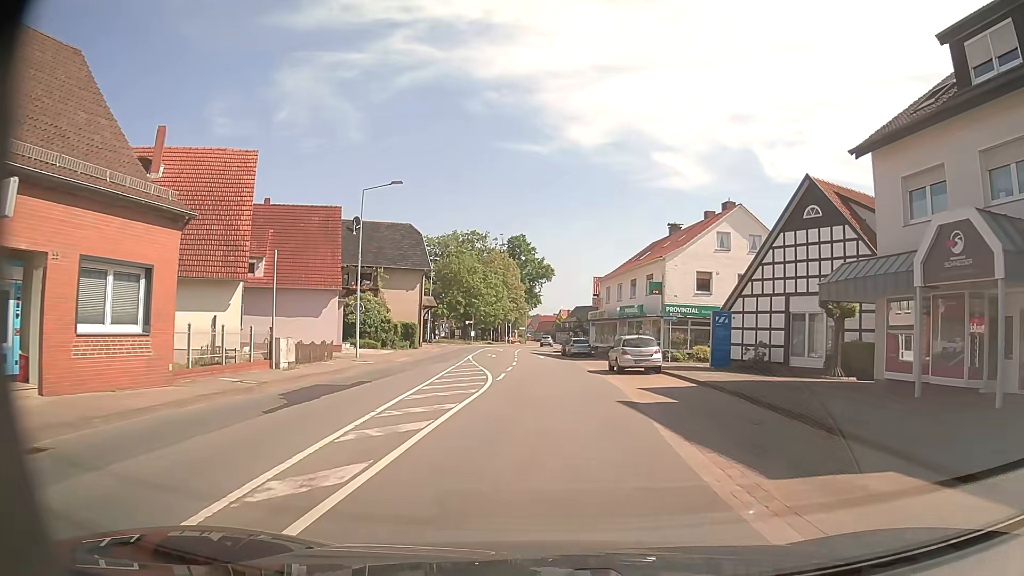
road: secondary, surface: asphalt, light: Day
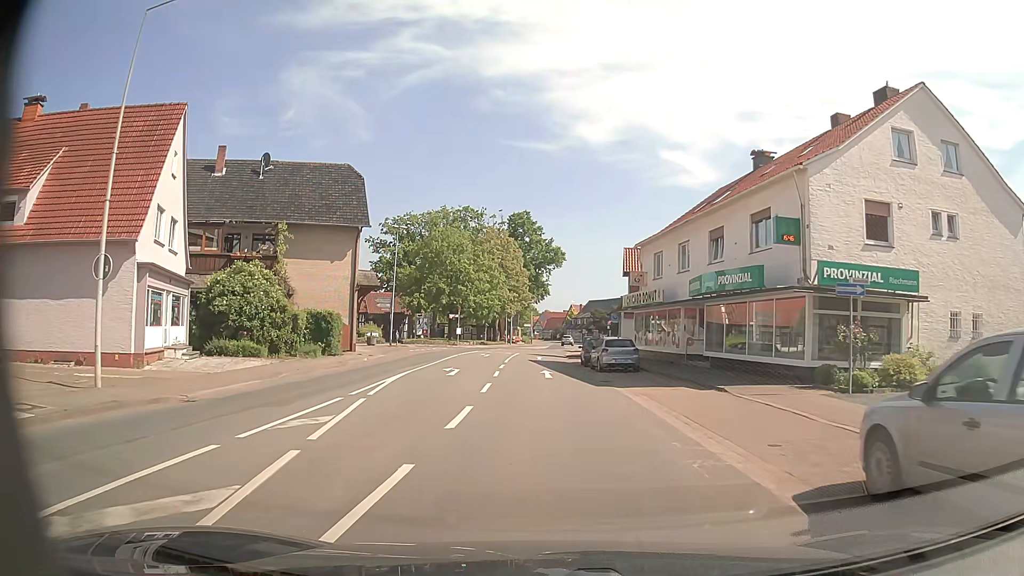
(-0.1, +23.3) m; -1°
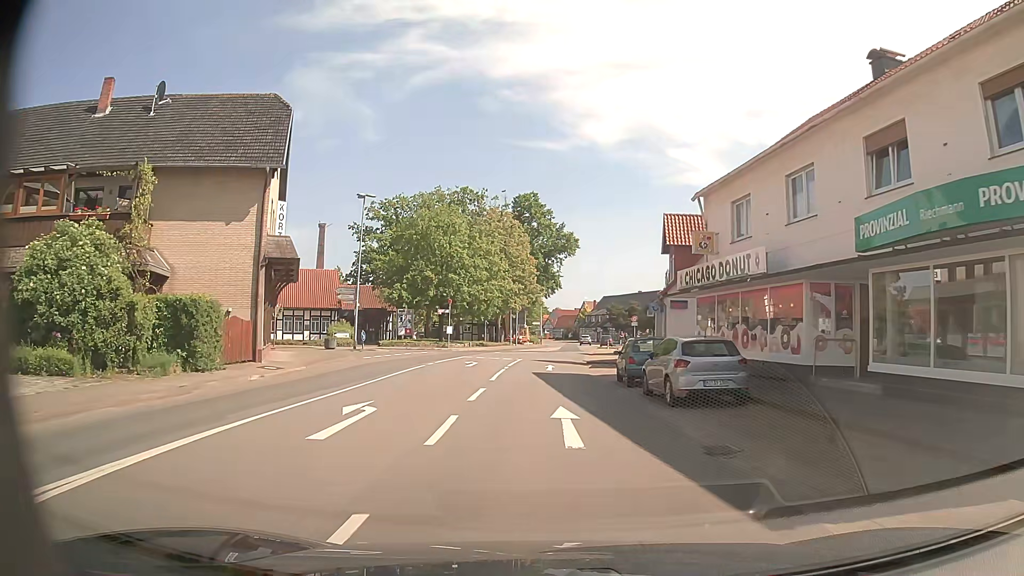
(-0.1, +14.1) m; -1°
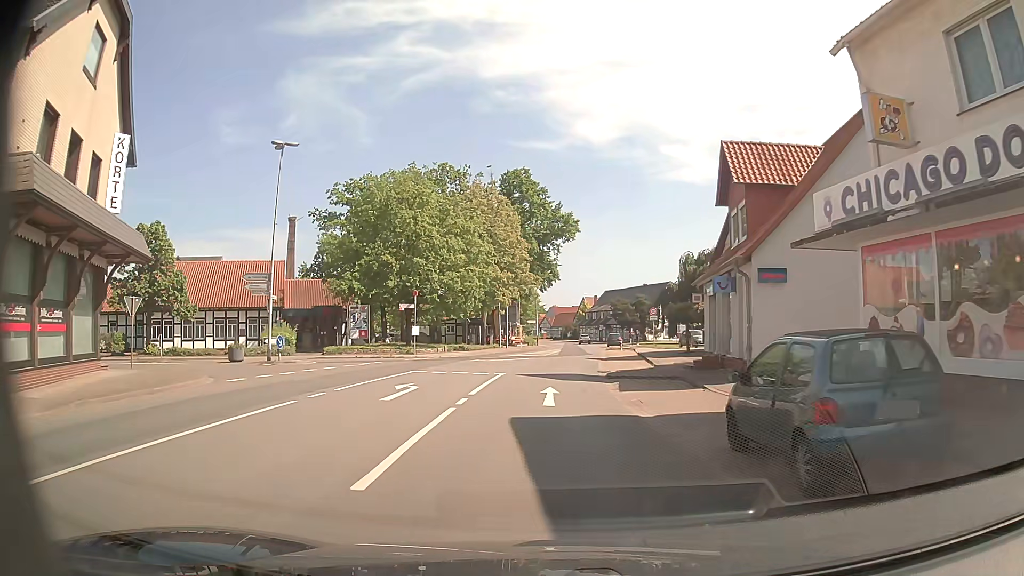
(0.0, +14.1) m; 0°
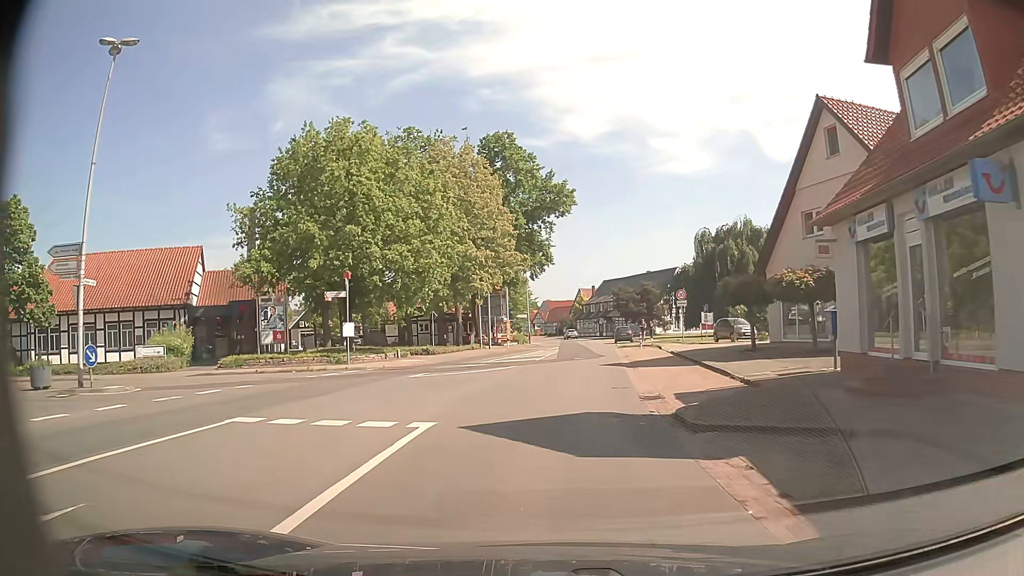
(0.0, +14.0) m; +1°
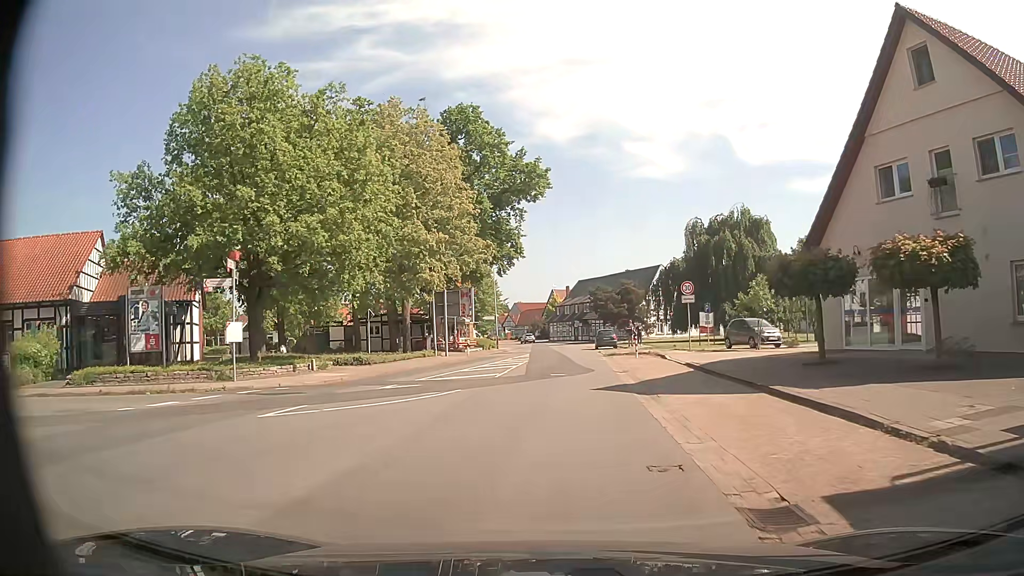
(+0.1, +9.3) m; +3°
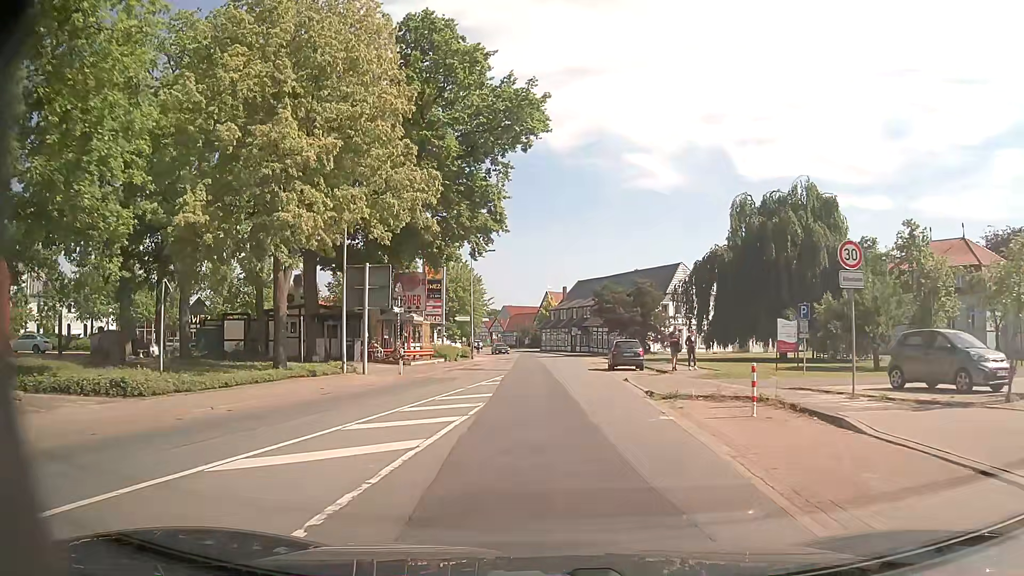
(0.0, +18.4) m; -1°
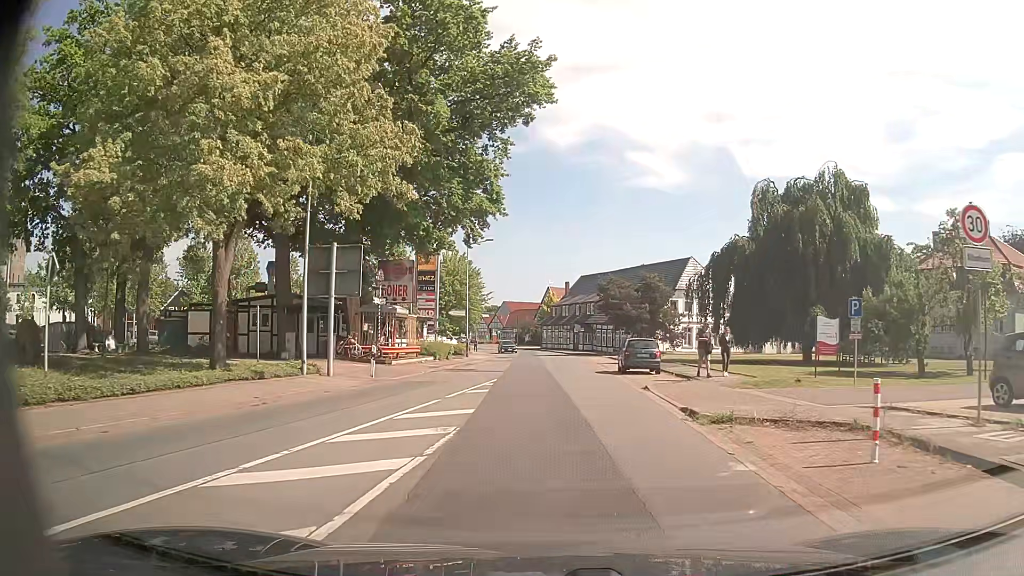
(+0.1, +4.6) m; +1°
(0, +10) (0, +20) (+1, +30) (+1, +40) (+2, +50) (+2, +60) (+1, +70) (0, +80) (-2, +90) (-5, +99) m
